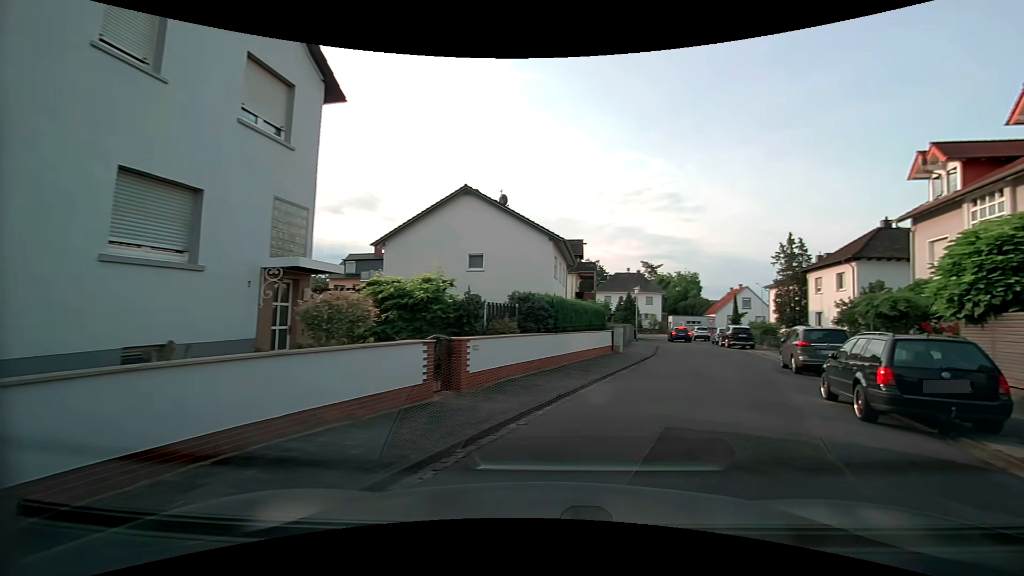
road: residential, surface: asphalt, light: Day
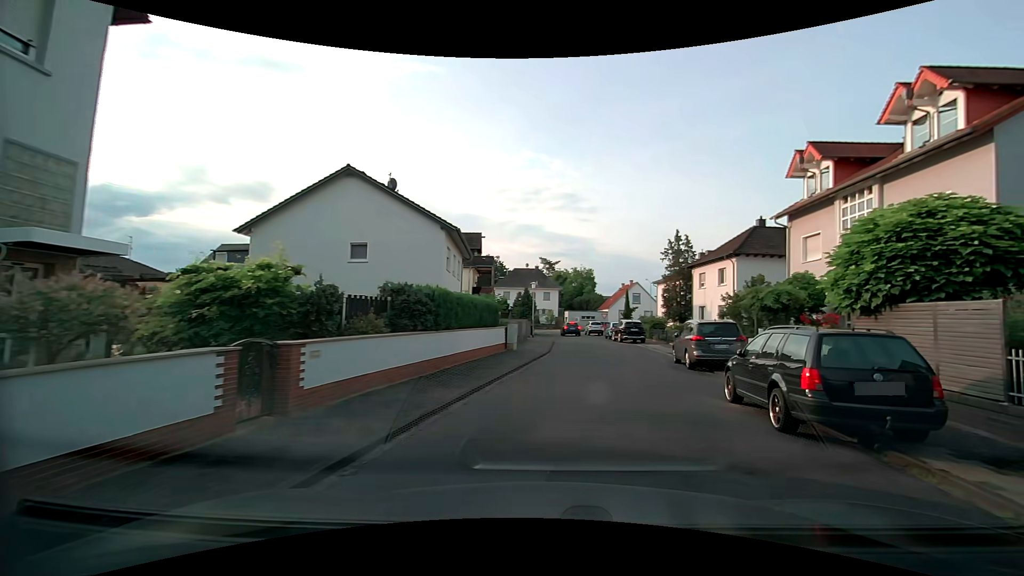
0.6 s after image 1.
(+0.2, +2.4) m; +12°
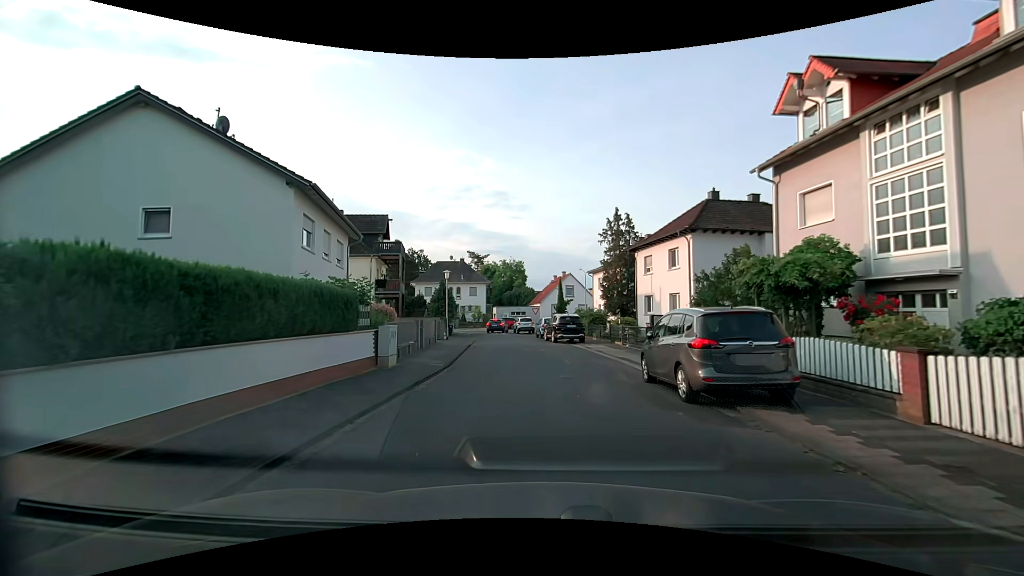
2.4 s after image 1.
(+0.9, +8.7) m; +7°
